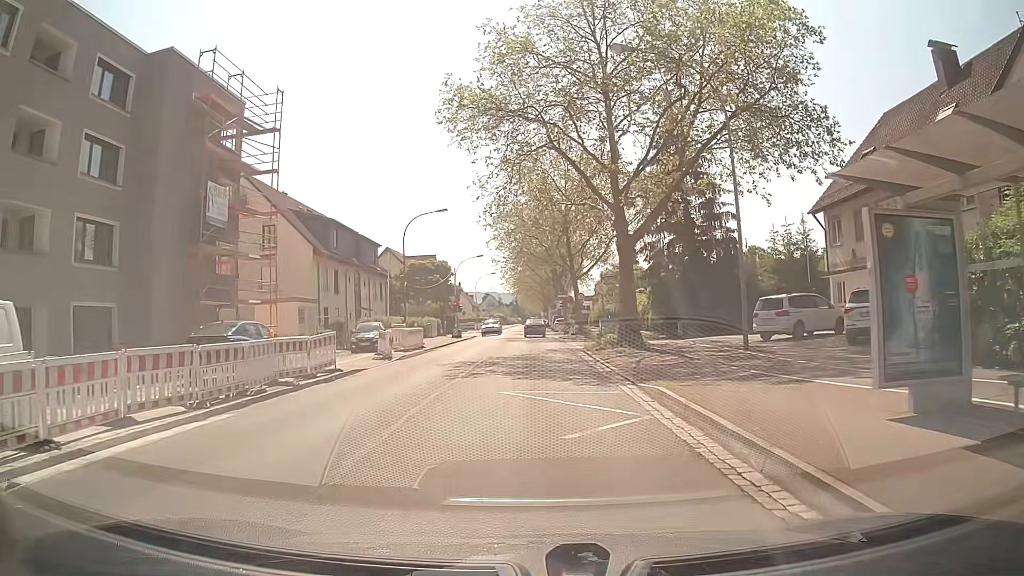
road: secondary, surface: asphalt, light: Day
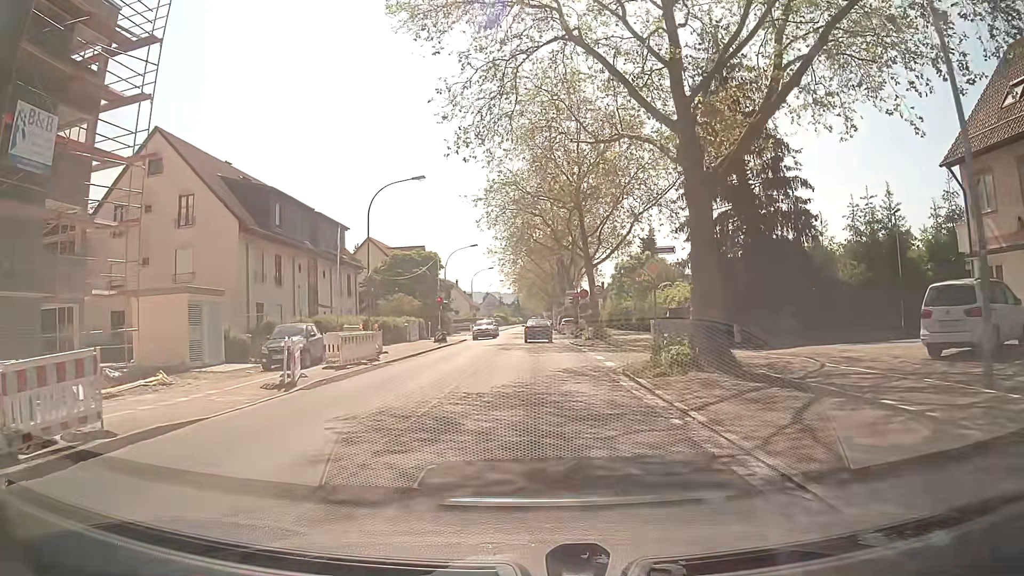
(-0.1, +12.0) m; 0°
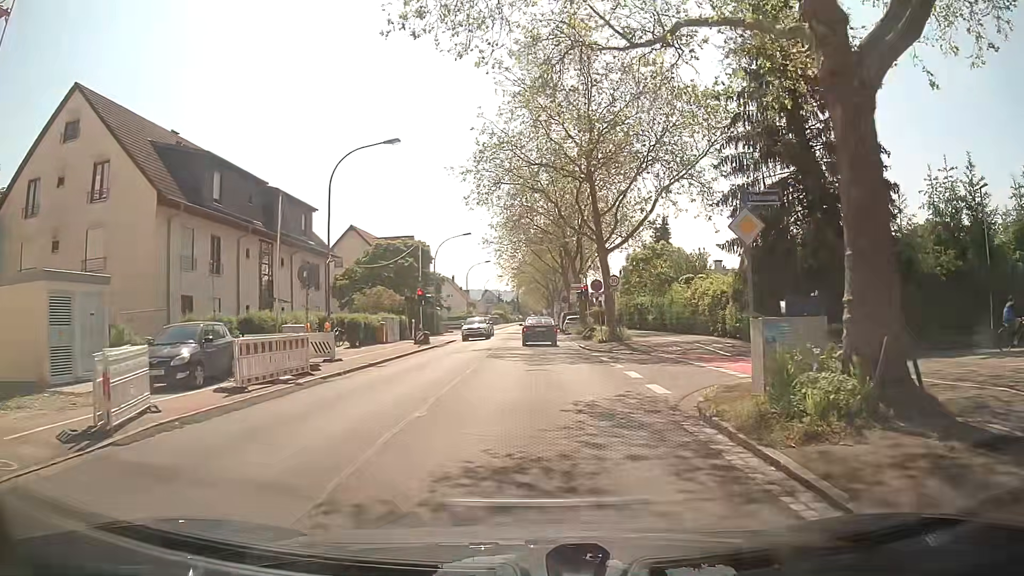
(0.0, +7.8) m; 0°
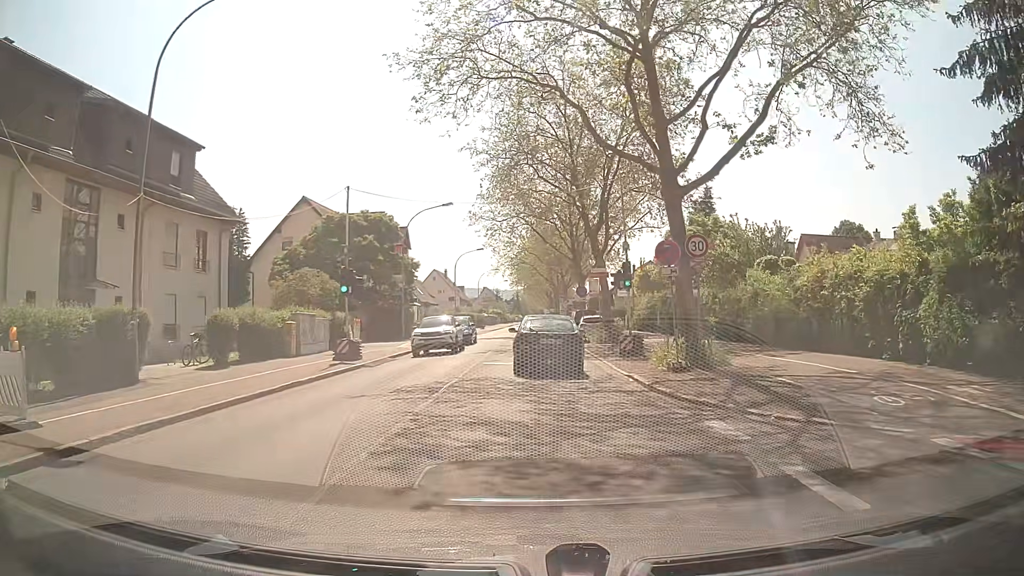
(+0.1, +16.3) m; 0°
(0, +10) (0, +20) (0, +30) (-2, +39) (-11, +44) (-21, +44) (-31, +45) (-41, +45) (-51, +45) (-61, +45) m
